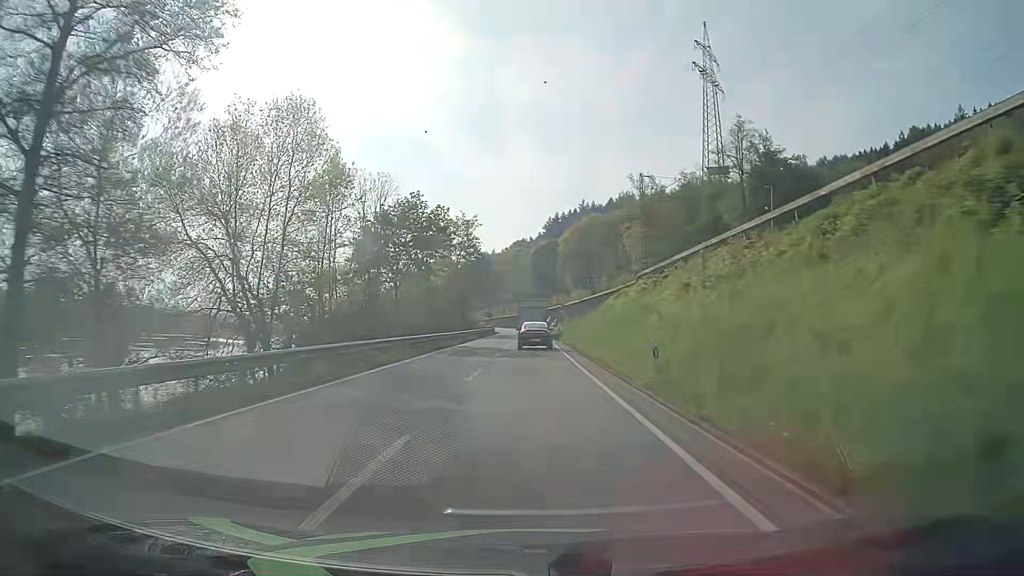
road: primary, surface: asphalt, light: Day
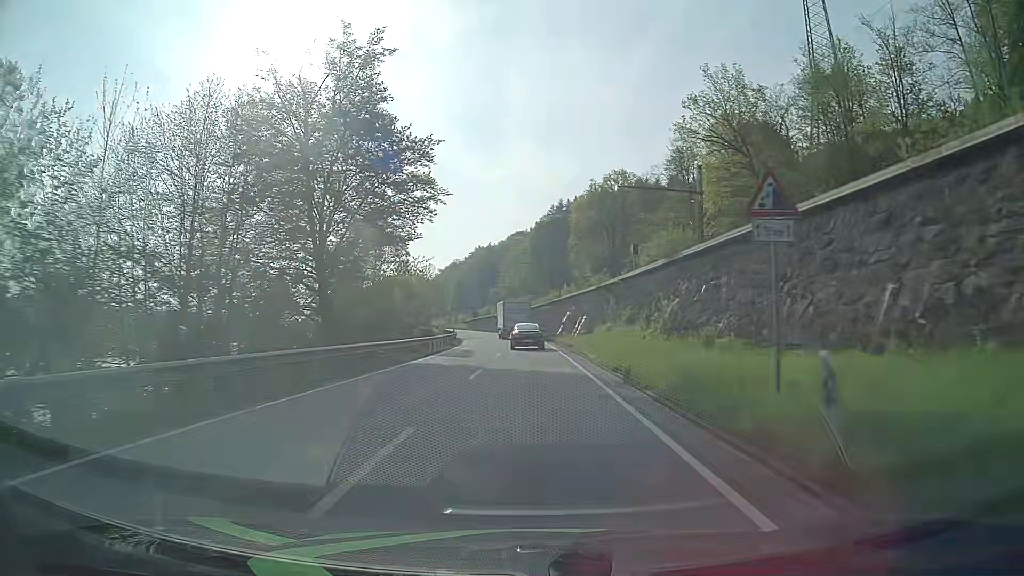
(-0.2, +59.3) m; 0°
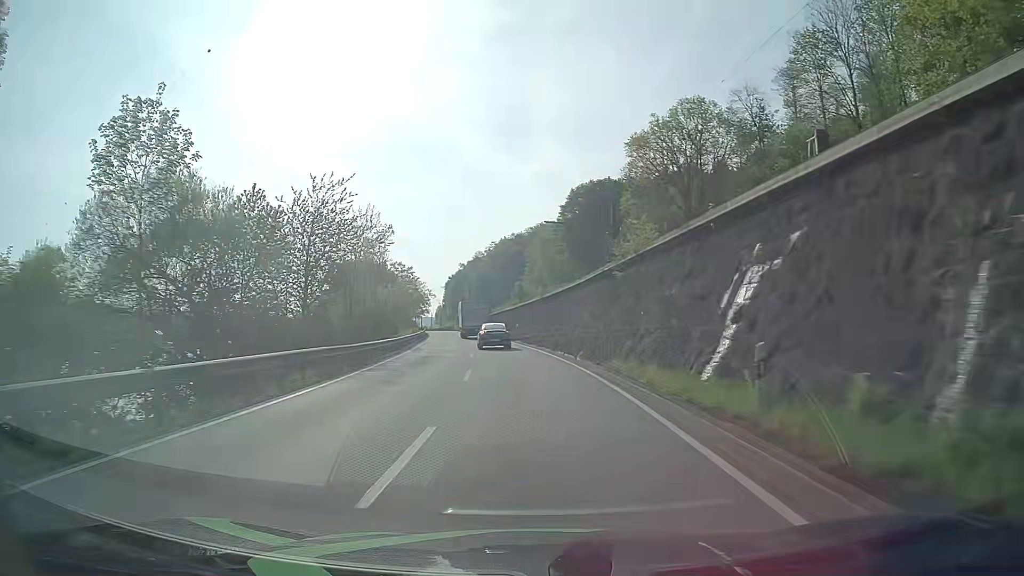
(-0.6, +47.5) m; -3°
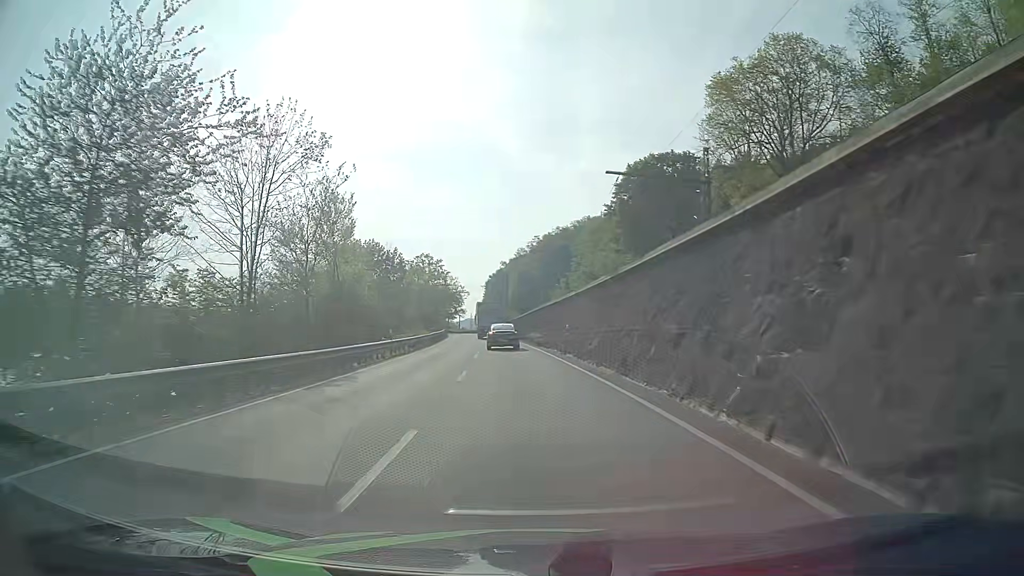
(-0.8, +23.9) m; -4°
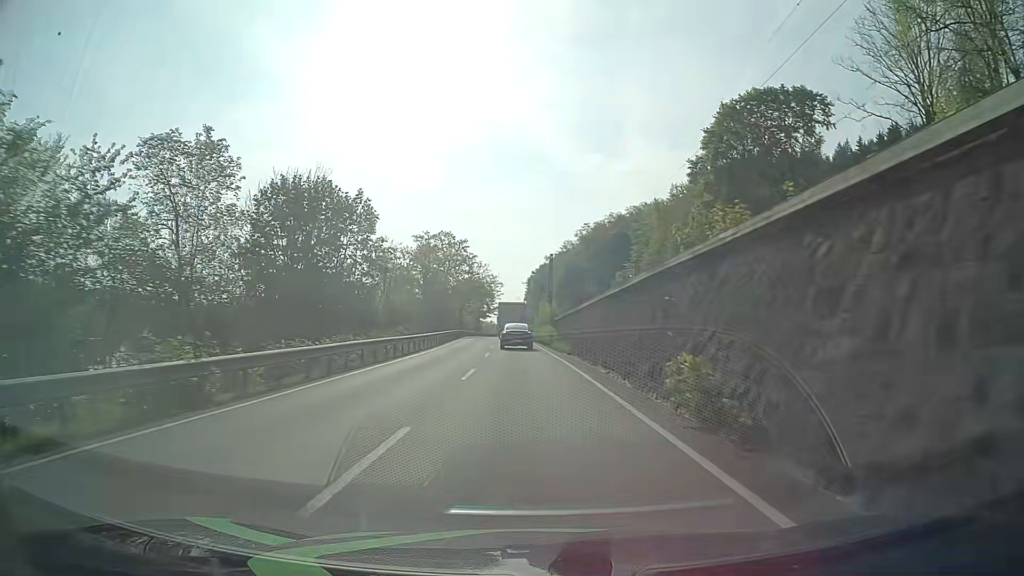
(-1.3, +36.1) m; -4°
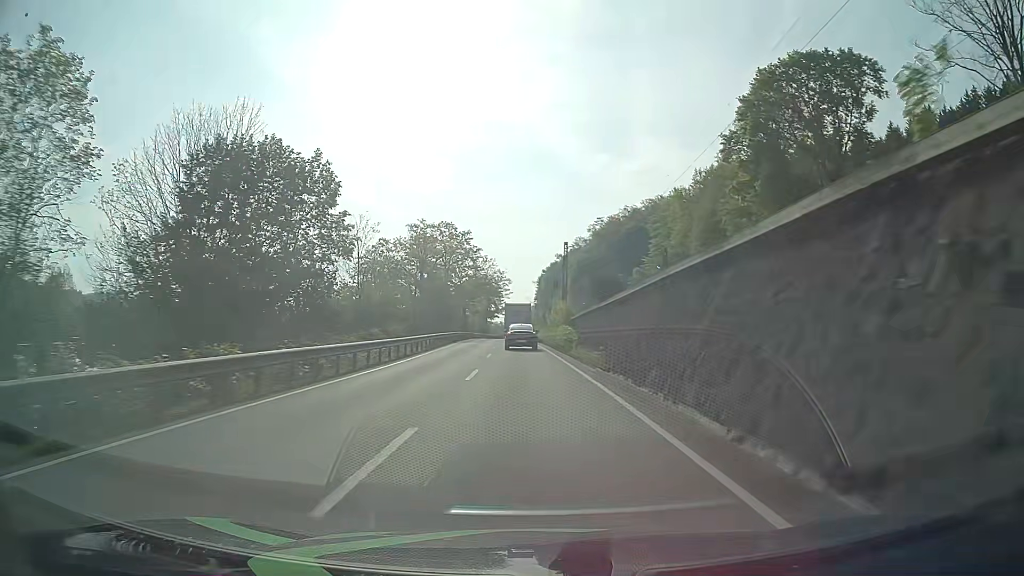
(-0.1, +12.1) m; -1°
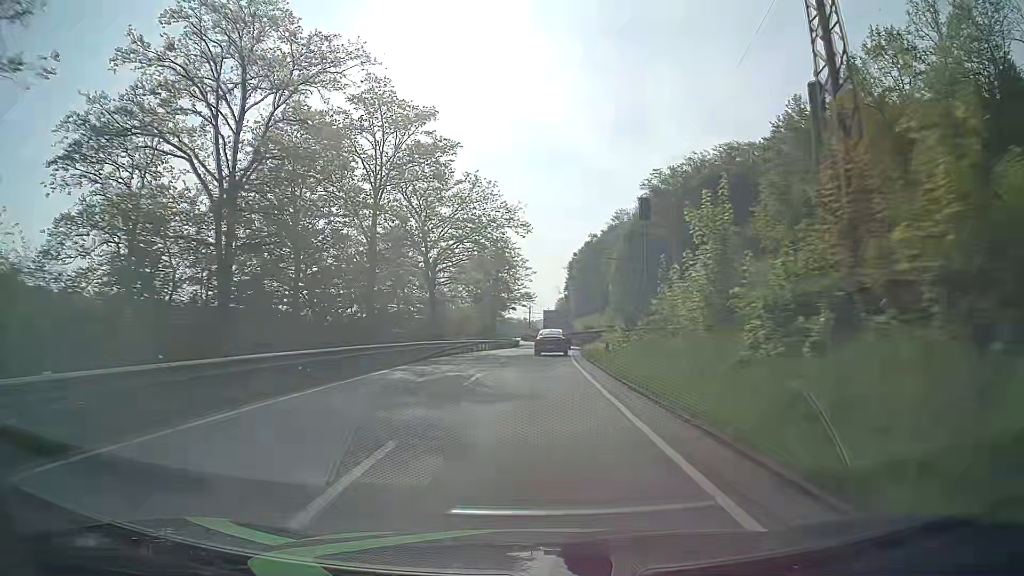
(-1.8, +60.7) m; -2°
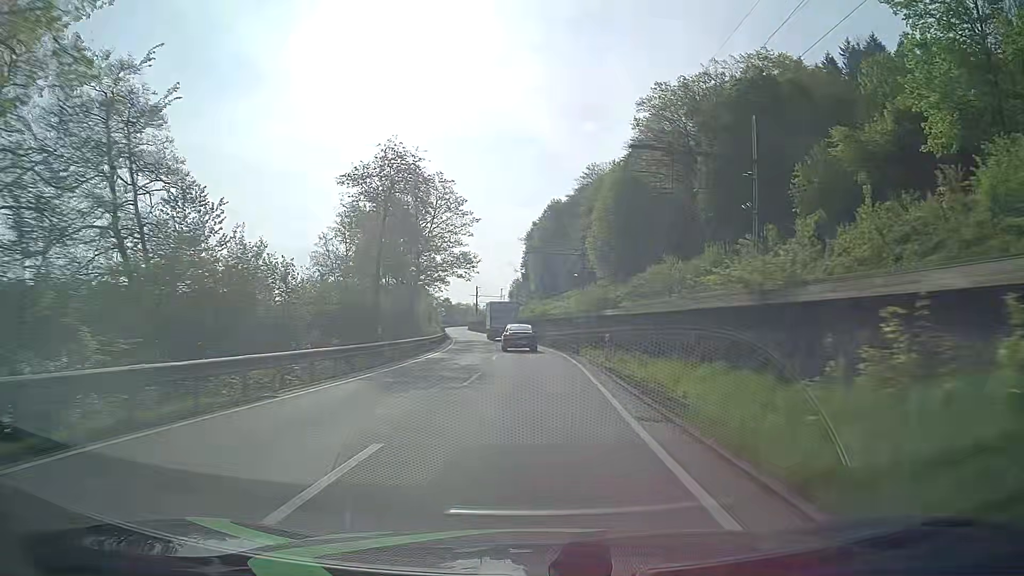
(+1.3, +48.3) m; +4°
(0, +10) (0, +20) (0, +30) (-1, +40) (-2, +50) (-3, +60) (-4, +70) (-5, +80) (-6, +90) (-8, +100) m
